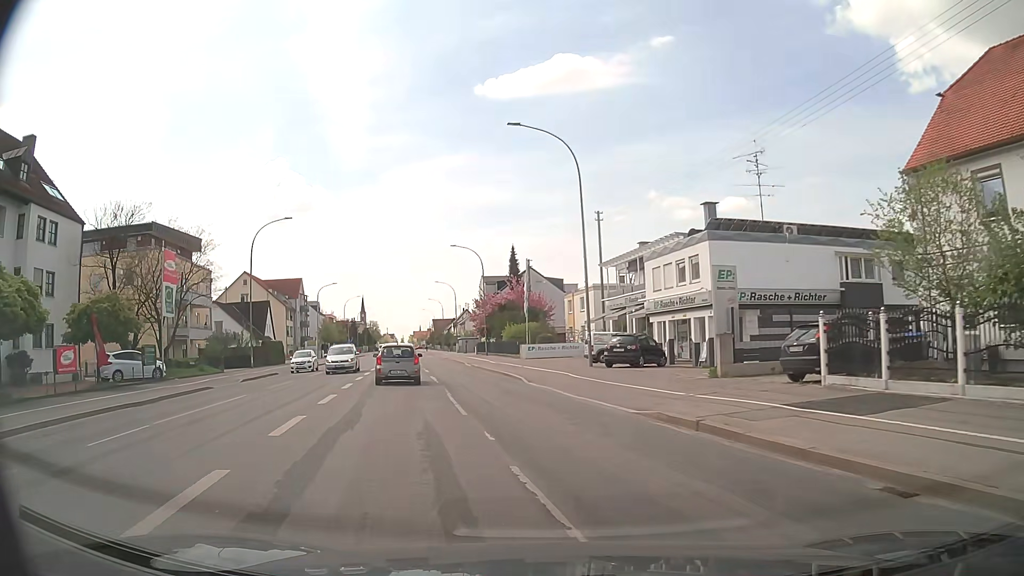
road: tertiary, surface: asphalt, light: Day
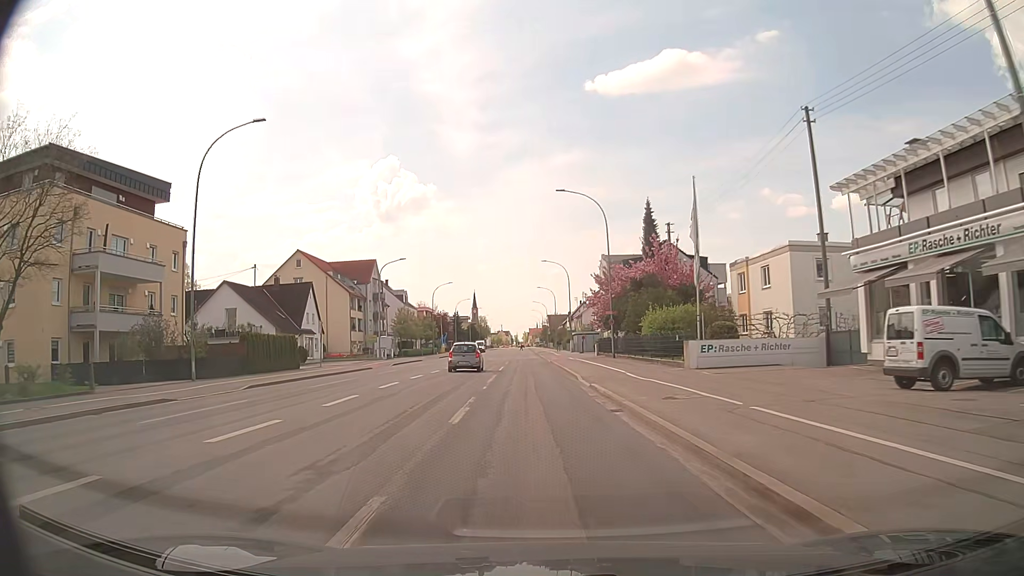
(-2.7, +26.4) m; -10°
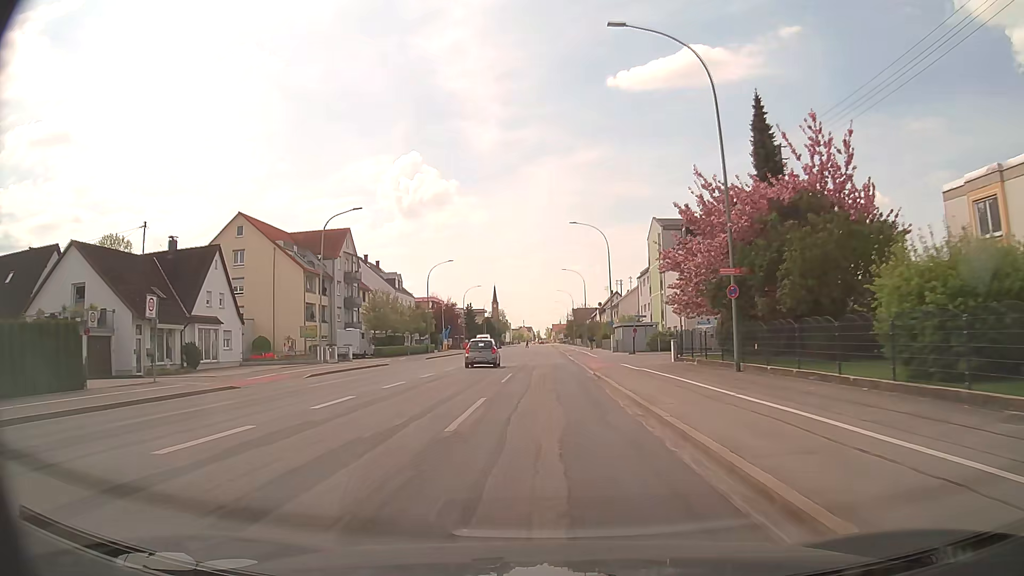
(-0.7, +26.3) m; -2°
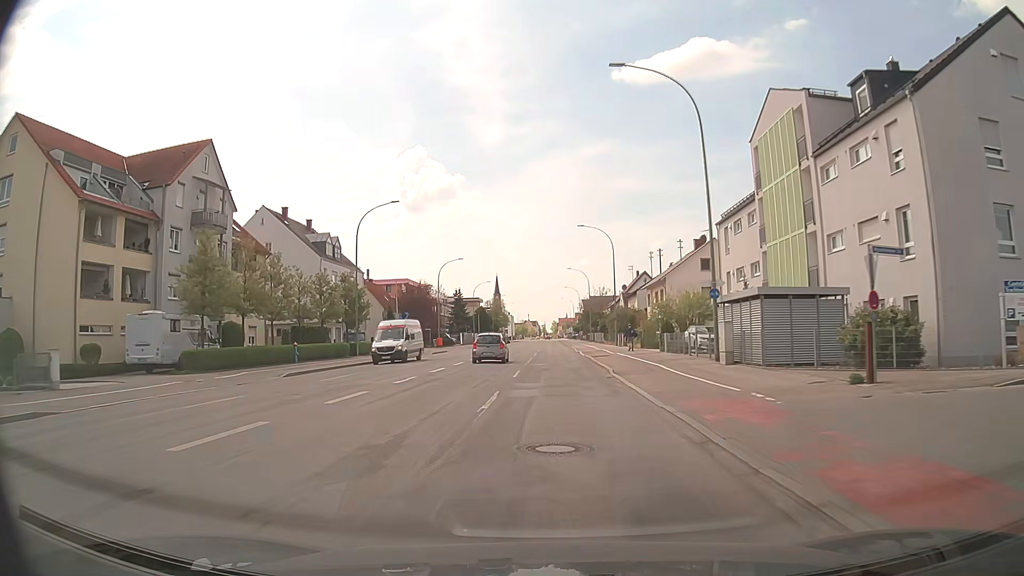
(-0.3, +36.1) m; 0°
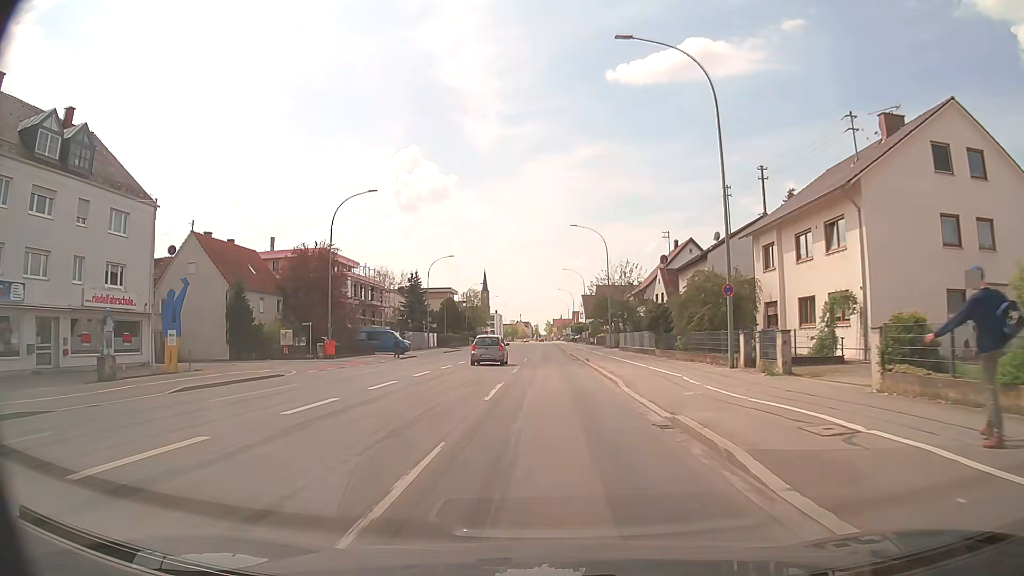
(+0.1, +44.1) m; 0°
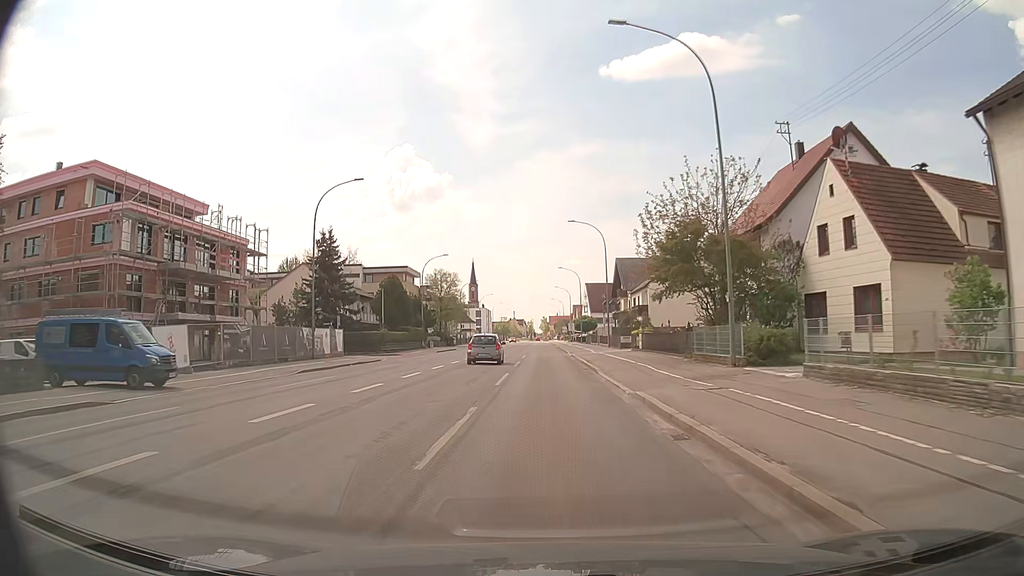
(-0.1, +43.5) m; +1°
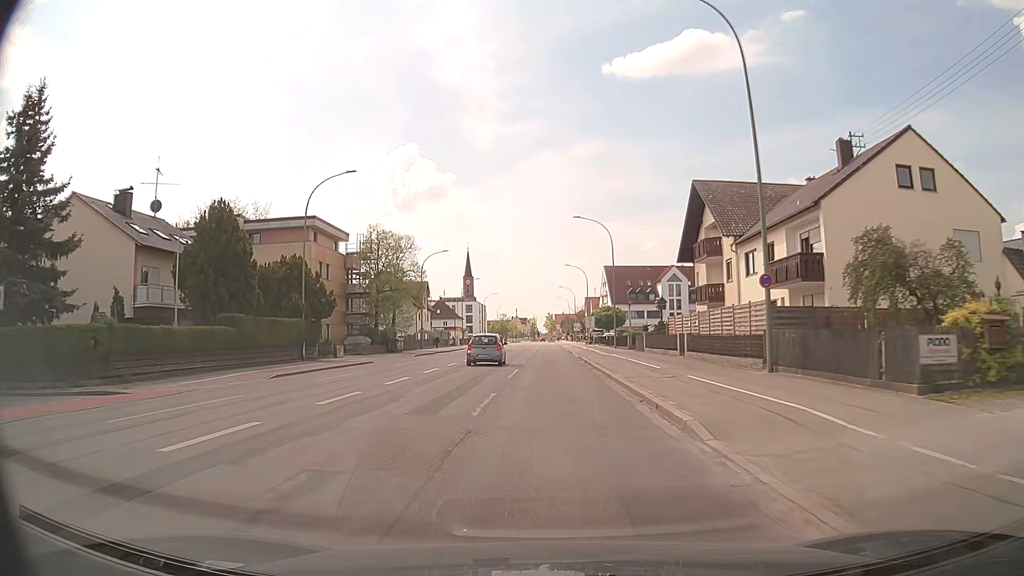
(-0.5, +45.1) m; -1°
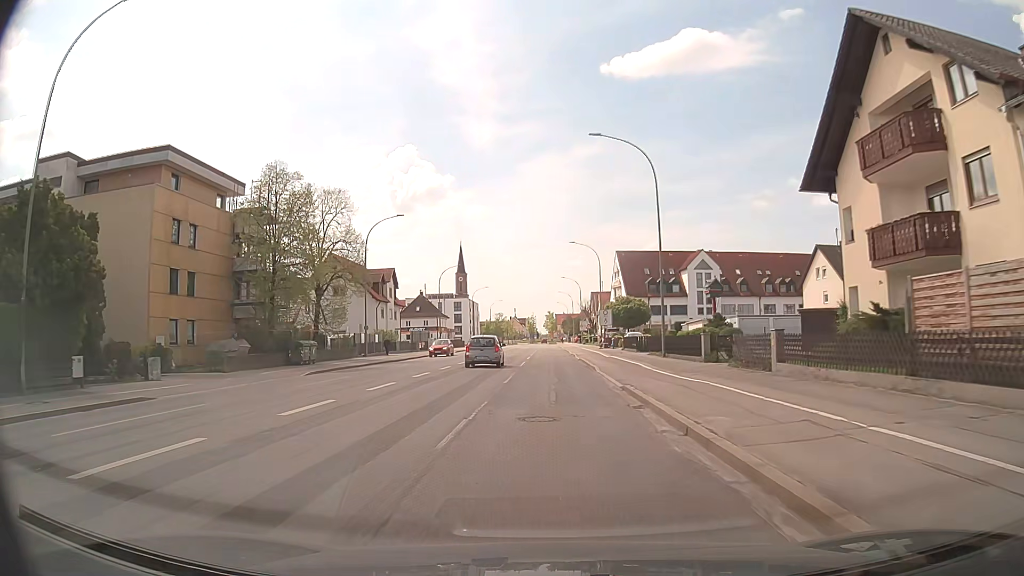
(+0.1, +25.9) m; 0°
(0, +10) (0, +20) (0, +30) (0, +40) (0, +50) (0, +60) (0, +70) (0, +80) (0, +90) (0, +100) m
